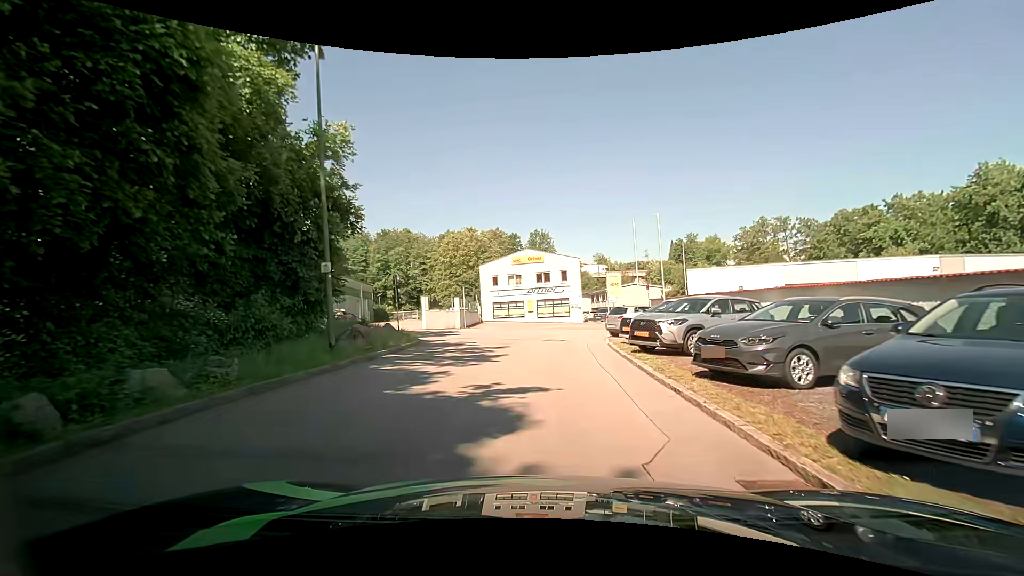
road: residential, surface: asphalt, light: Day
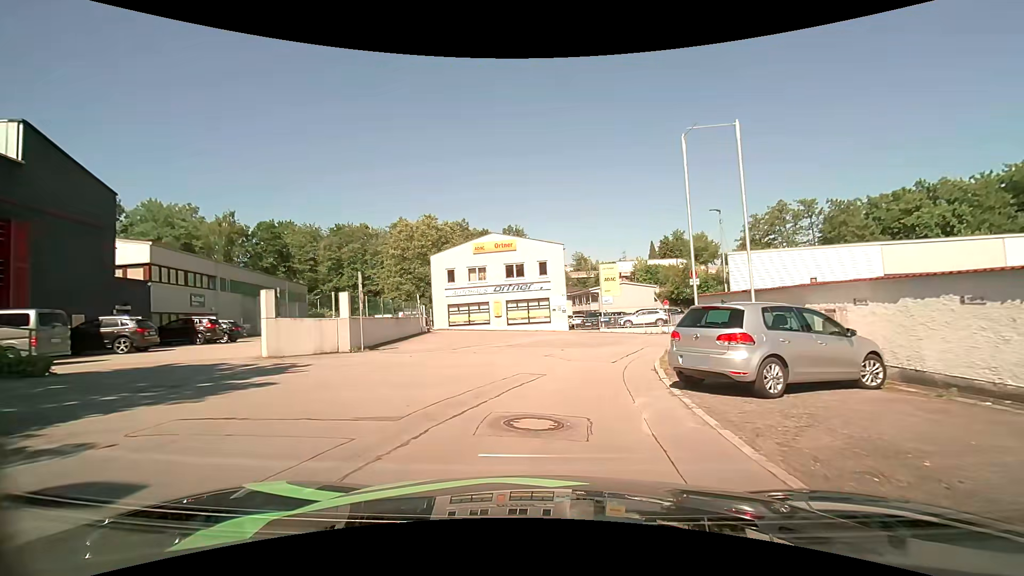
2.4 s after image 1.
(+0.3, +15.4) m; +3°
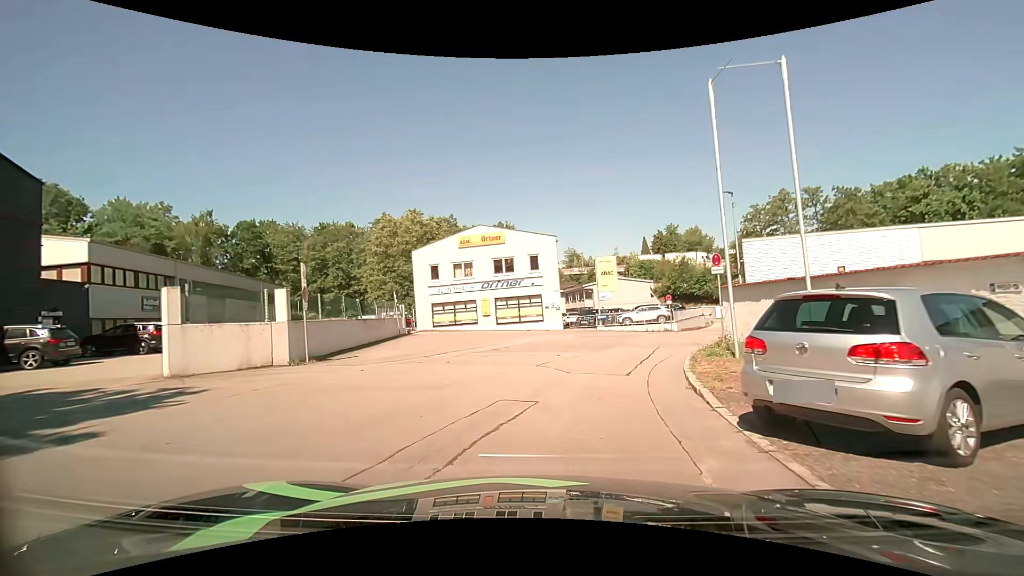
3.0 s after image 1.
(0.0, +3.6) m; 0°
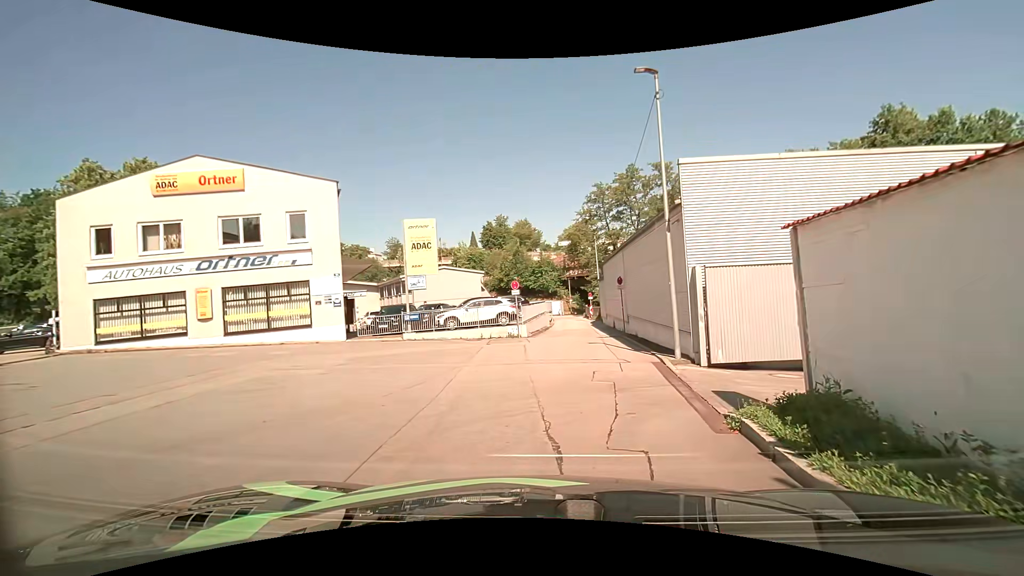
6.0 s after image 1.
(+2.3, +15.4) m; +20°
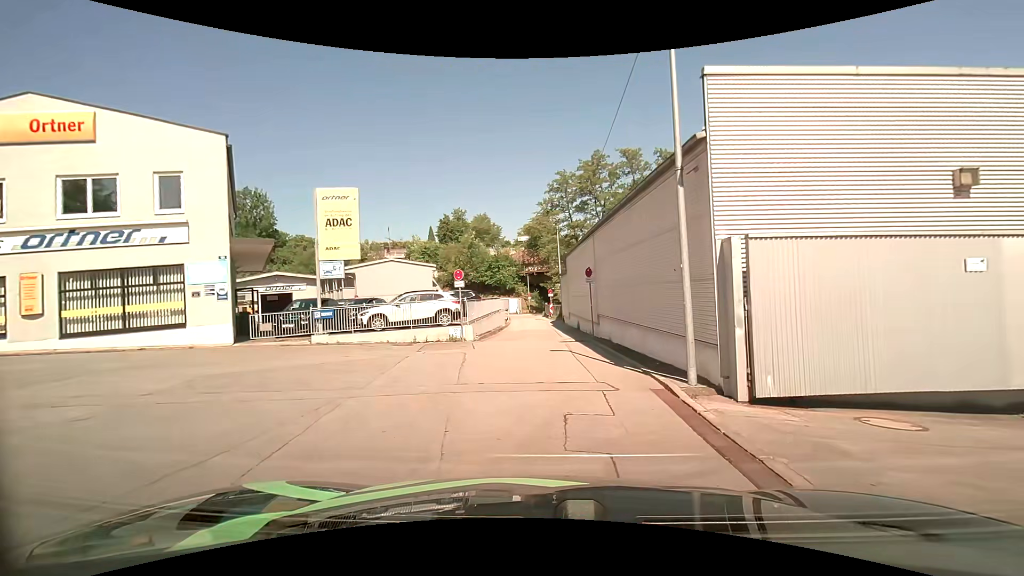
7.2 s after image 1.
(+0.2, +5.1) m; +3°
